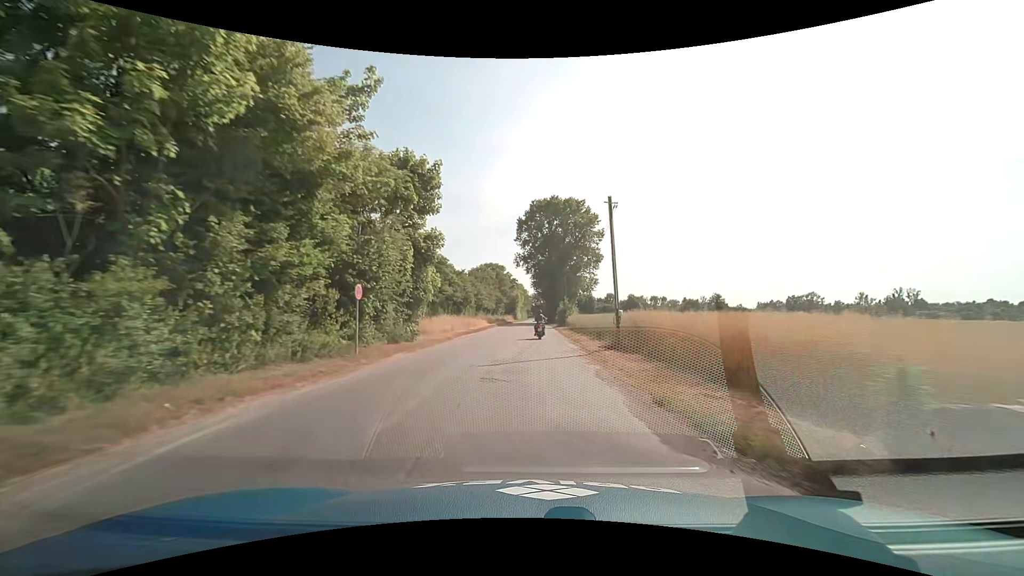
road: service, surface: asphalt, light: Day
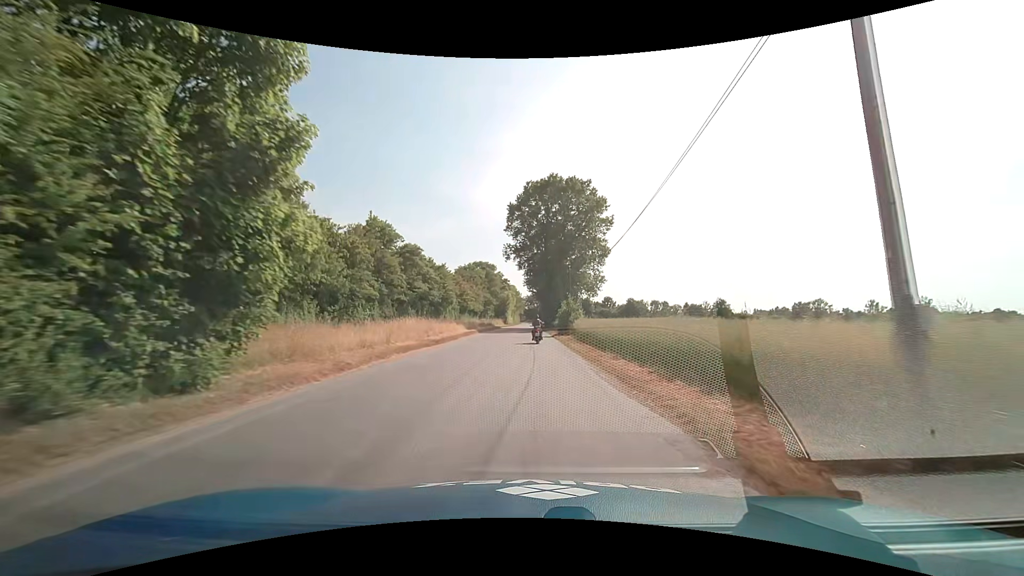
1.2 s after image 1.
(-0.1, +14.6) m; 0°
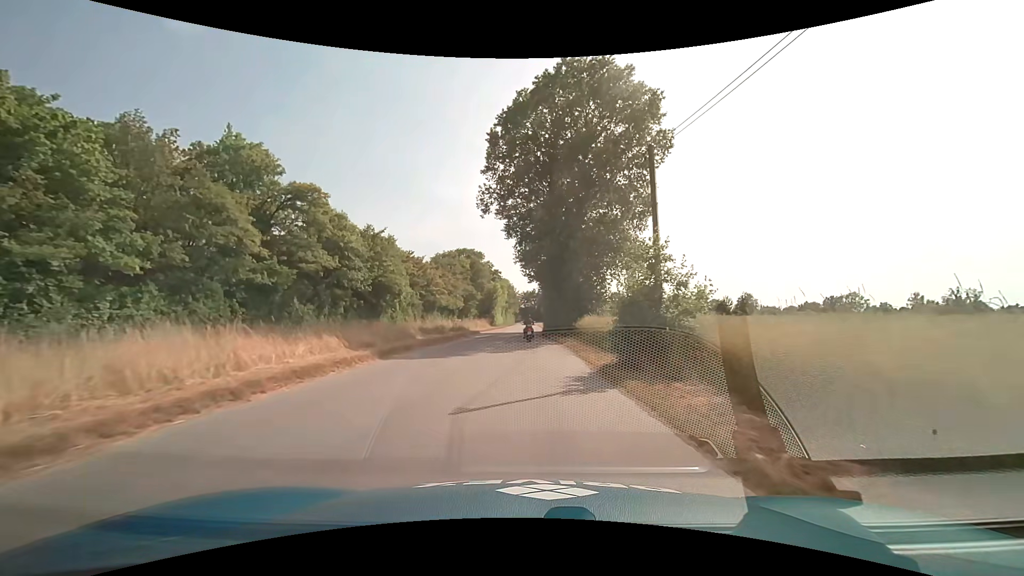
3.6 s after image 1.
(+0.3, +29.5) m; +1°
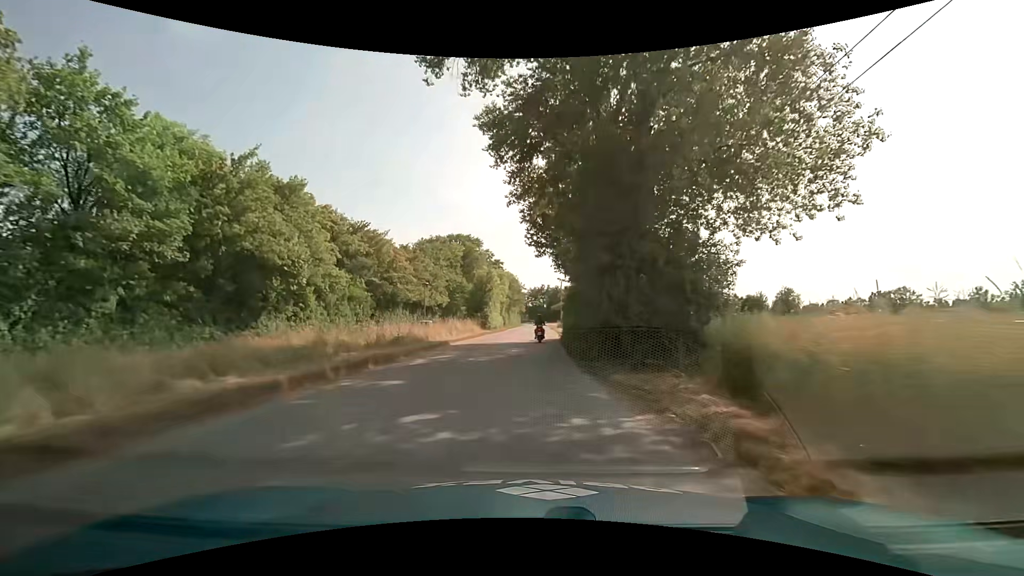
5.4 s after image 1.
(0.0, +22.5) m; -1°
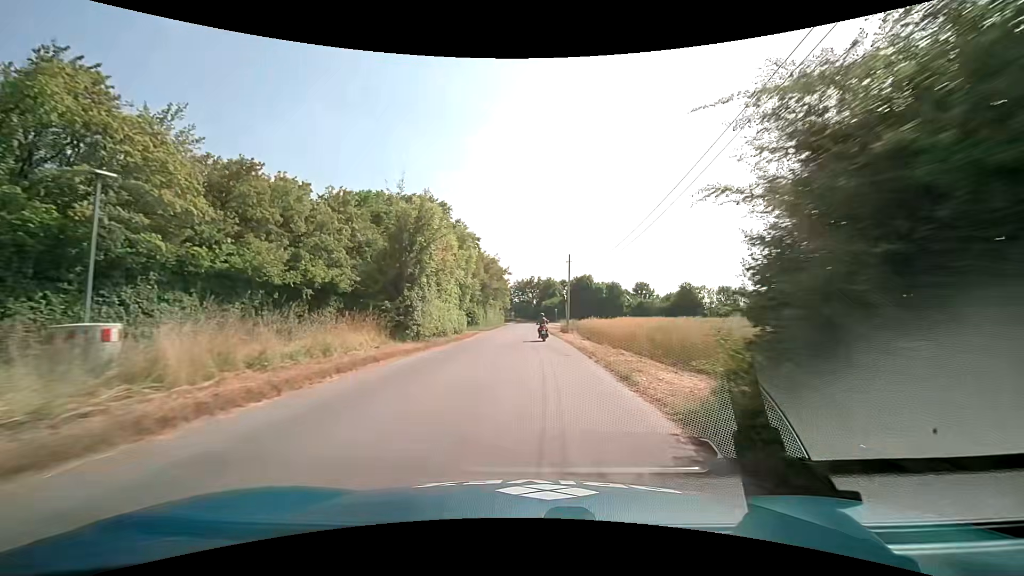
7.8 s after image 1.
(0.0, +30.5) m; +1°
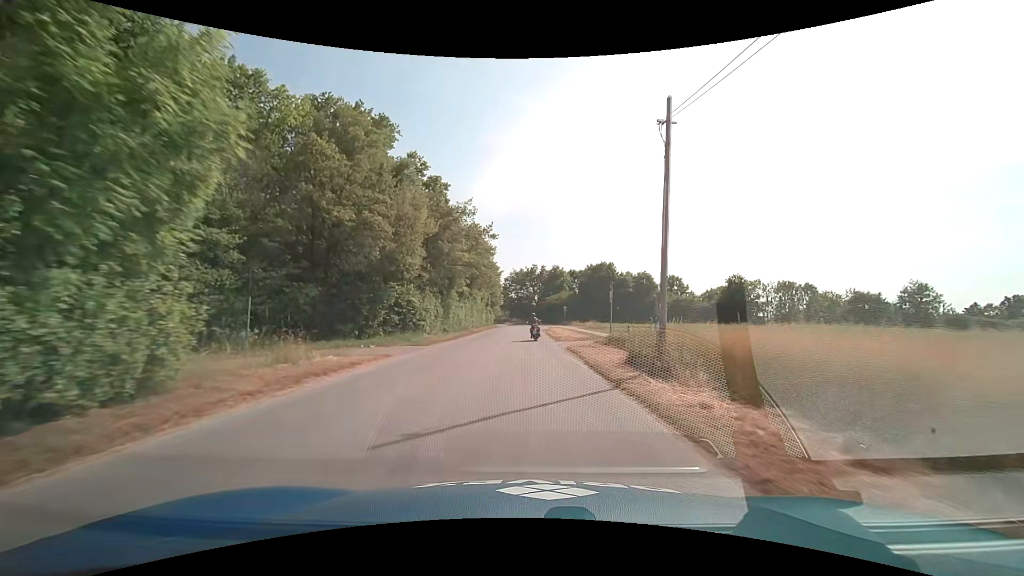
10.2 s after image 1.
(+0.5, +31.1) m; +1°
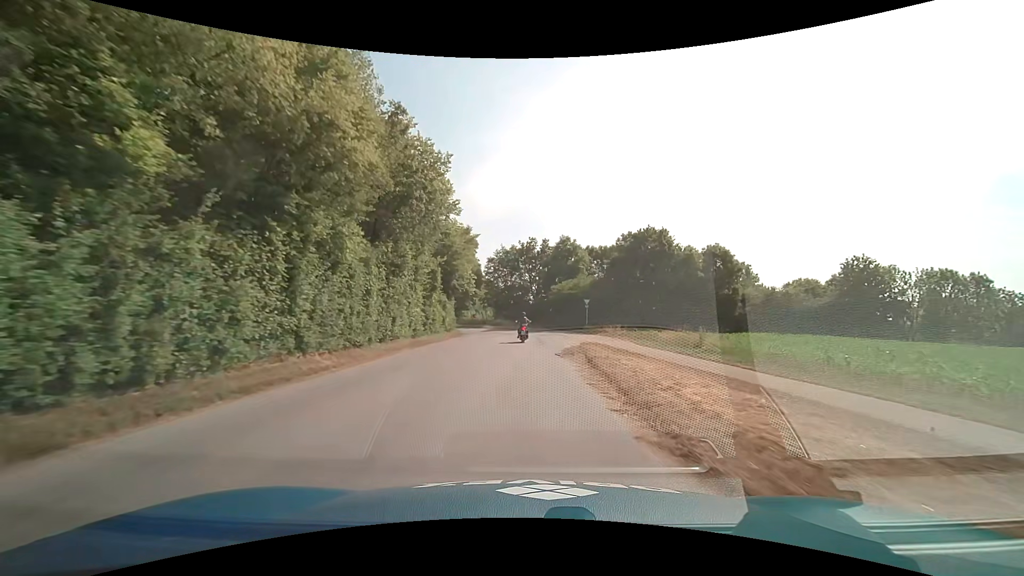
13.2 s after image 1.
(0.0, +38.4) m; +1°
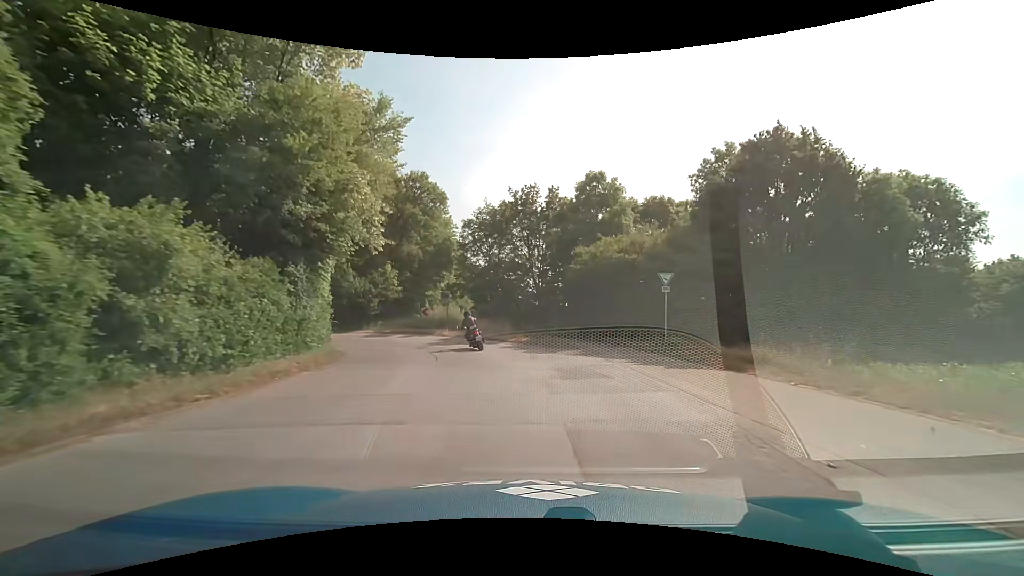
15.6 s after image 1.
(+0.1, +28.7) m; 0°
(0, +10) (-1, +20) (-6, +29) (-14, +34) (-24, +36) (-34, +35) (-44, +33) (-53, +31) (-63, +29) (-73, +27) m
